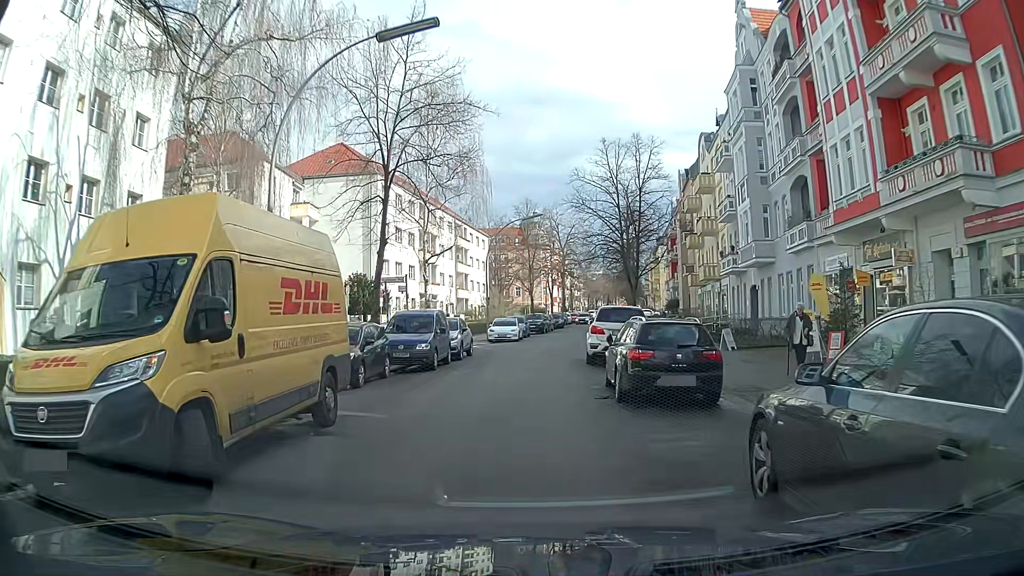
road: residential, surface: asphalt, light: Day
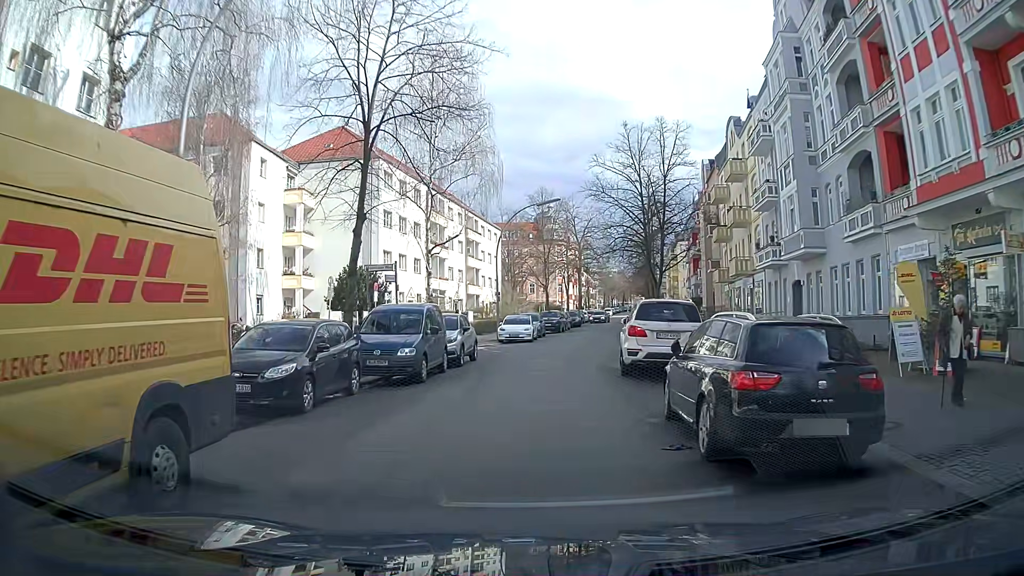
(-0.2, +4.9) m; -4°
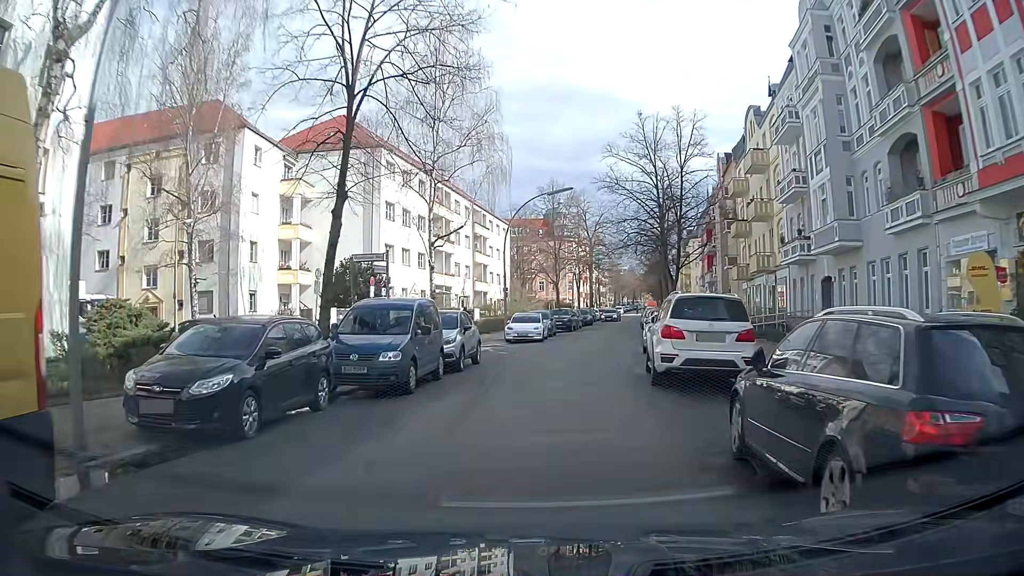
(0.0, +2.8) m; +1°
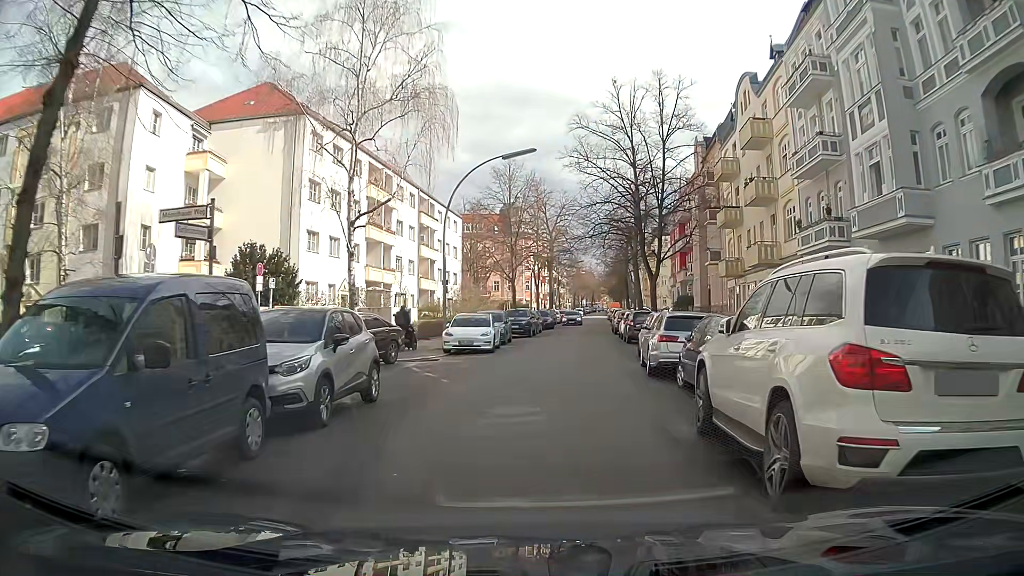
(+0.1, +8.6) m; +4°
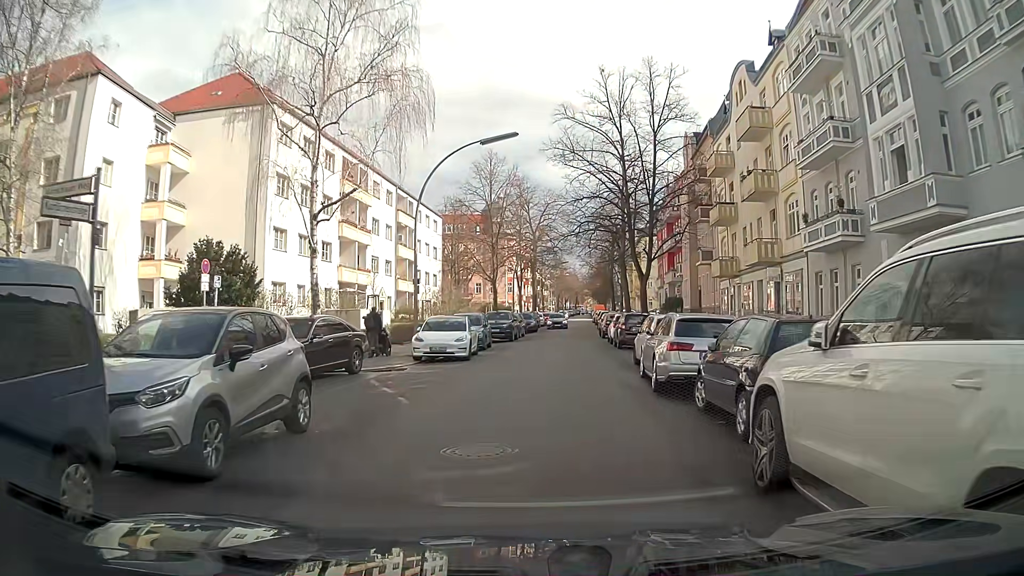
(0.0, +2.8) m; -1°
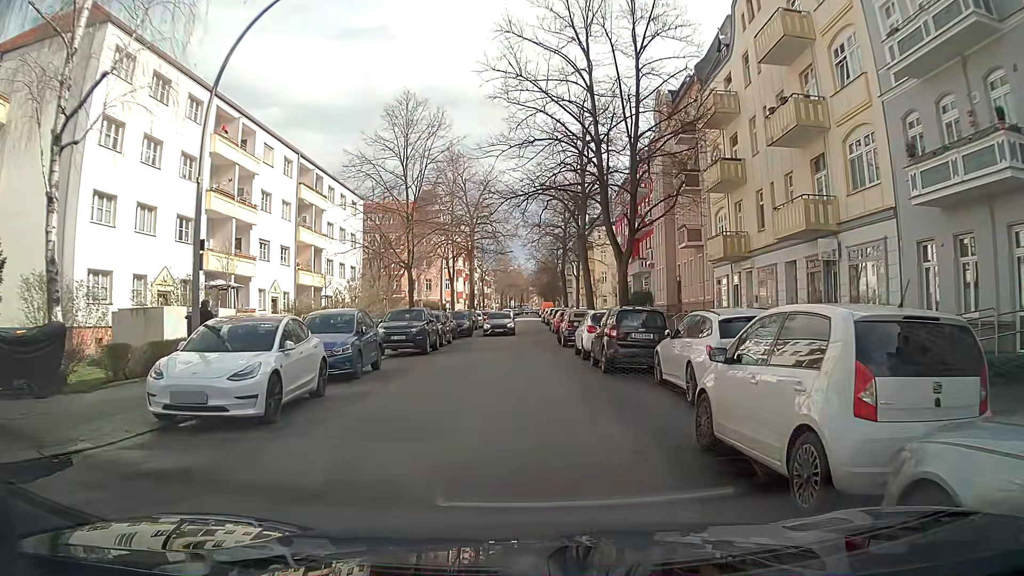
(+0.9, +12.7) m; +7°
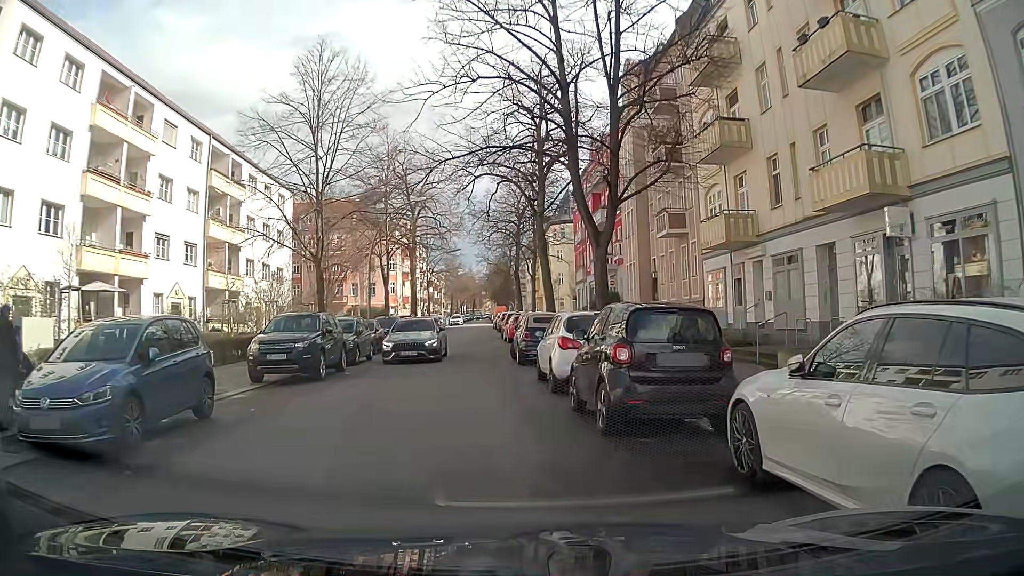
(+0.1, +7.6) m; +4°
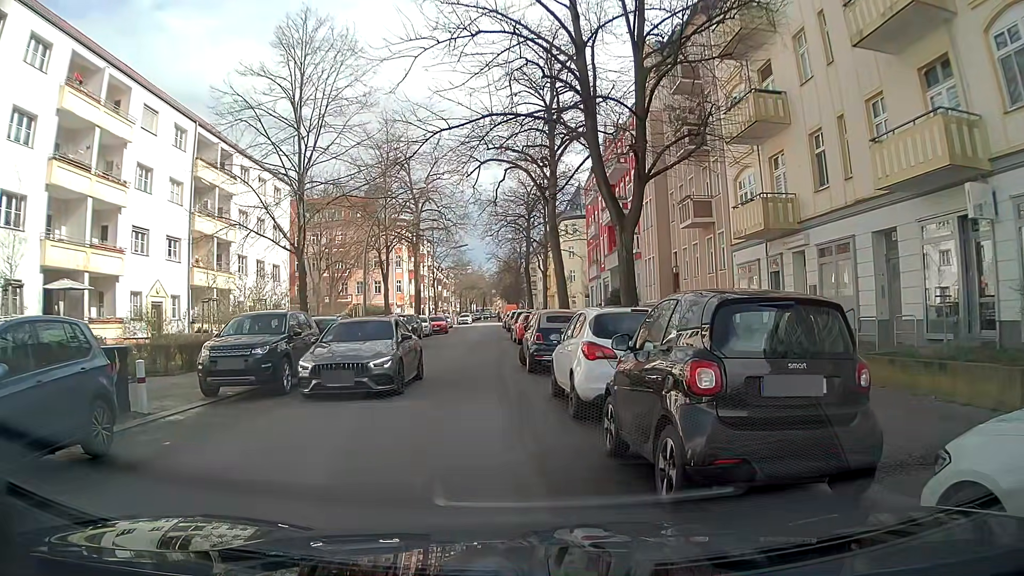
(-0.1, +3.0) m; -3°
